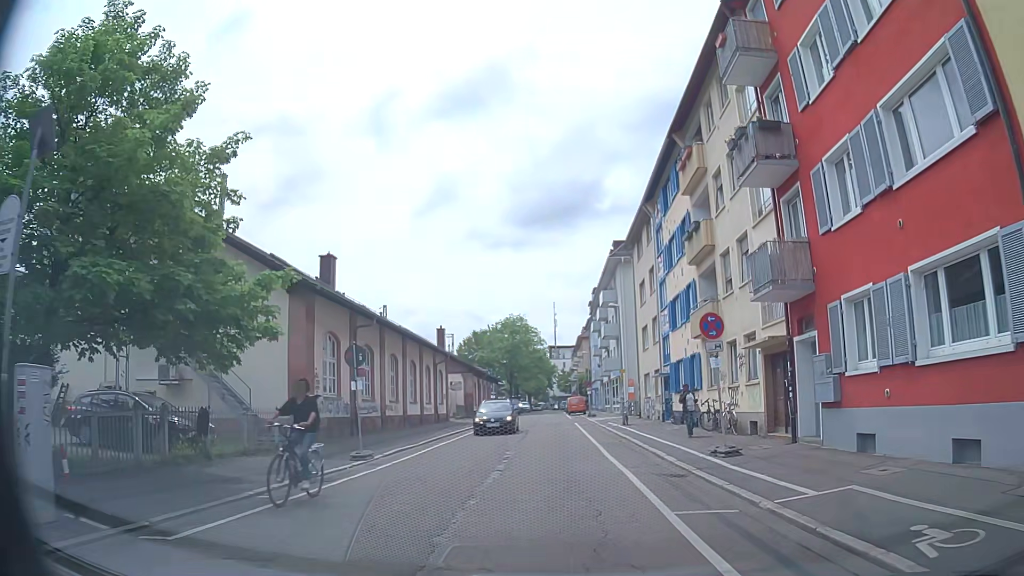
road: residential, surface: asphalt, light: Day
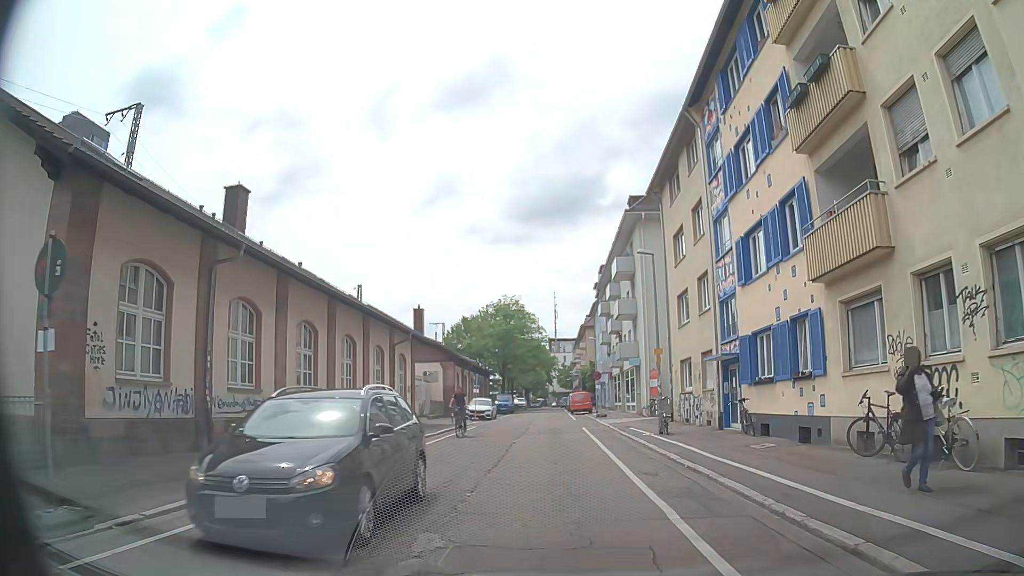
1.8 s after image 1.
(0.0, +11.7) m; 0°
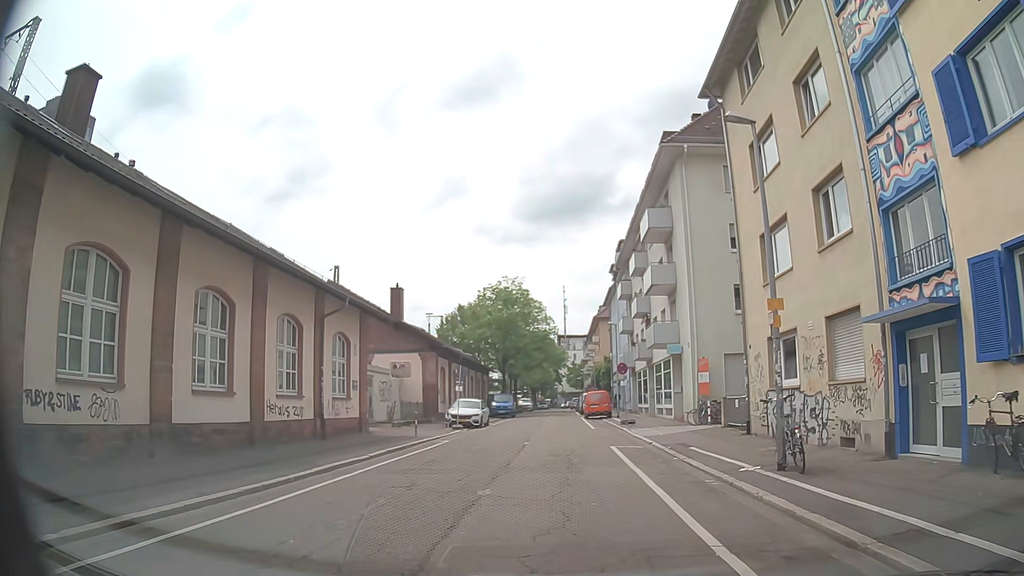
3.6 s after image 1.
(+0.1, +11.2) m; 0°
